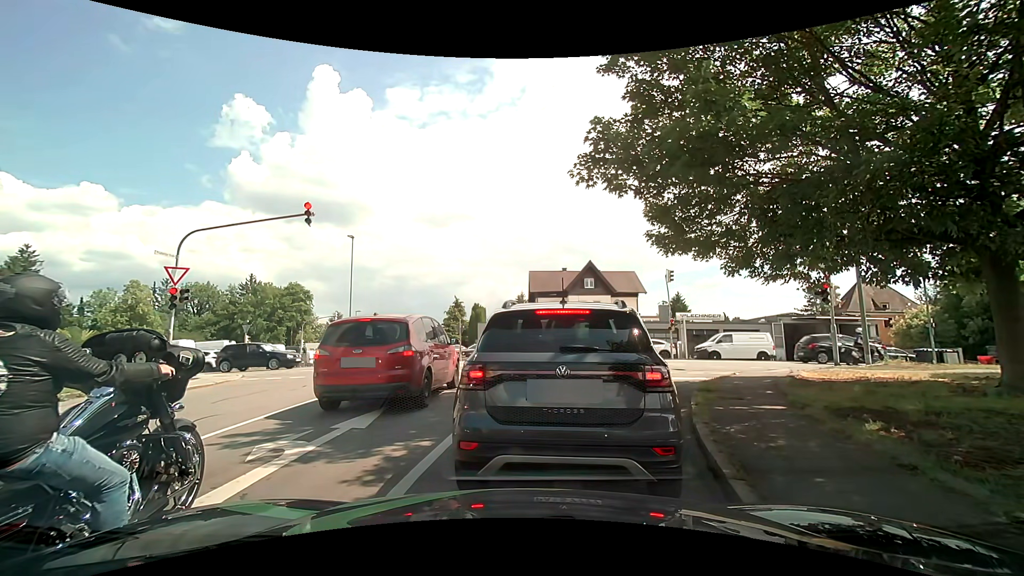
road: residential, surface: asphalt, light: Day
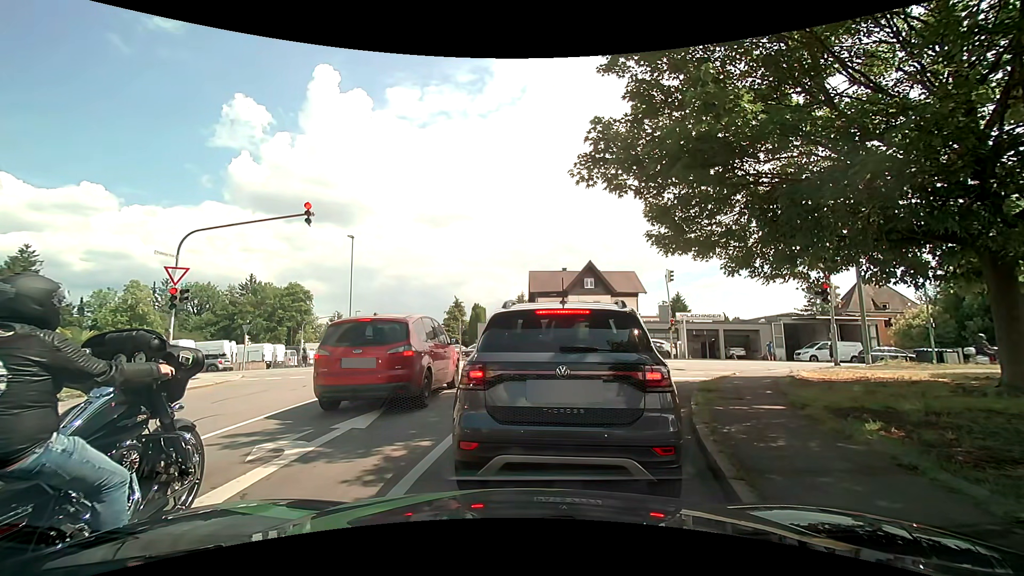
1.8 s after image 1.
(0.0, 0.0) m; 0°
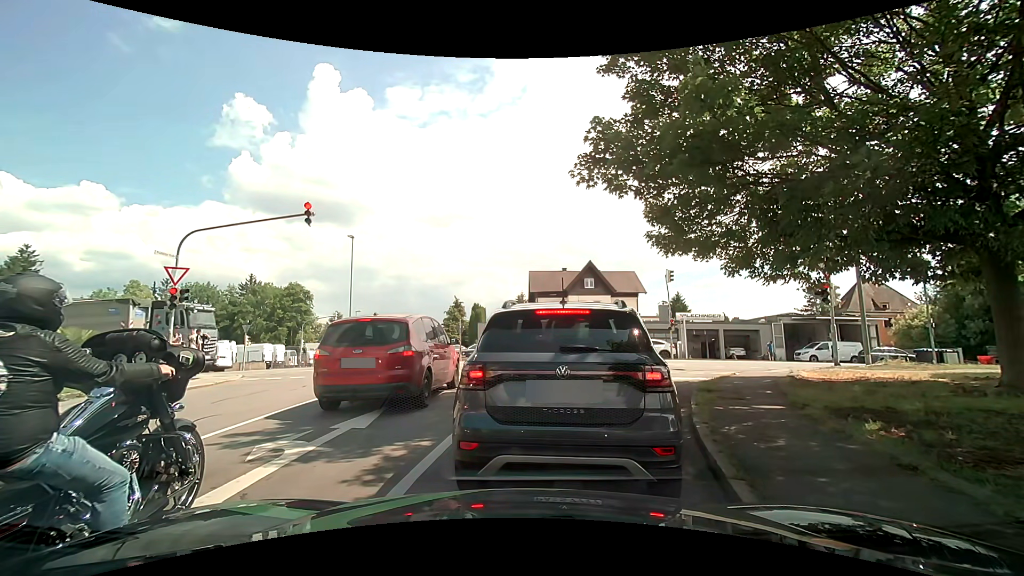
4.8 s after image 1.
(0.0, 0.0) m; 0°
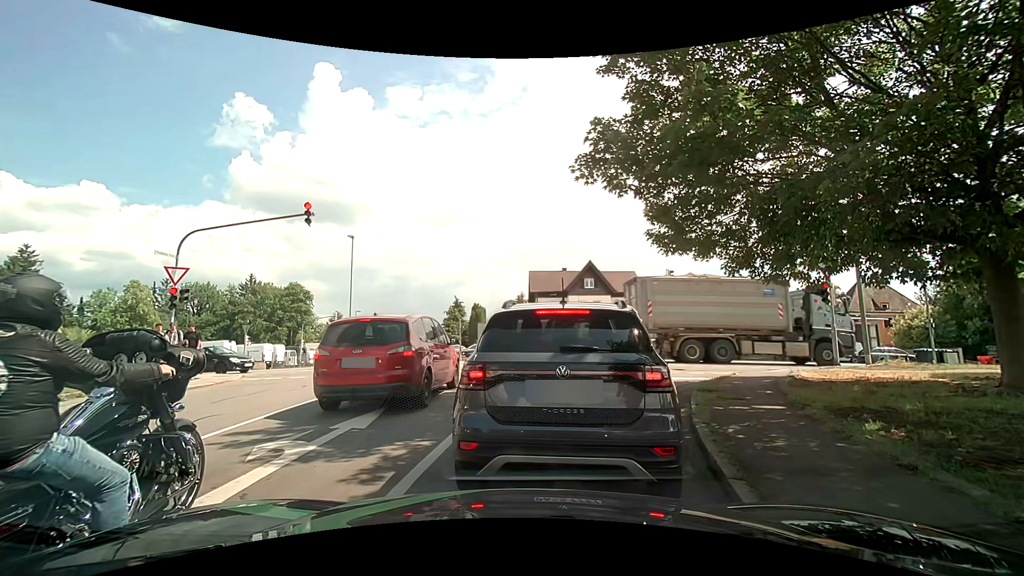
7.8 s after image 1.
(0.0, 0.0) m; 0°
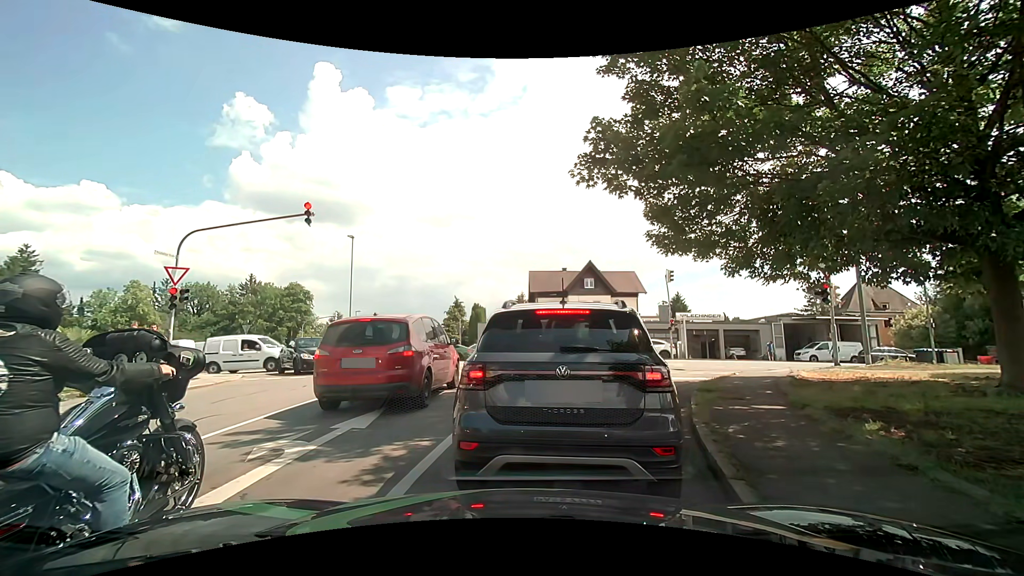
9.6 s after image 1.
(0.0, 0.0) m; 0°
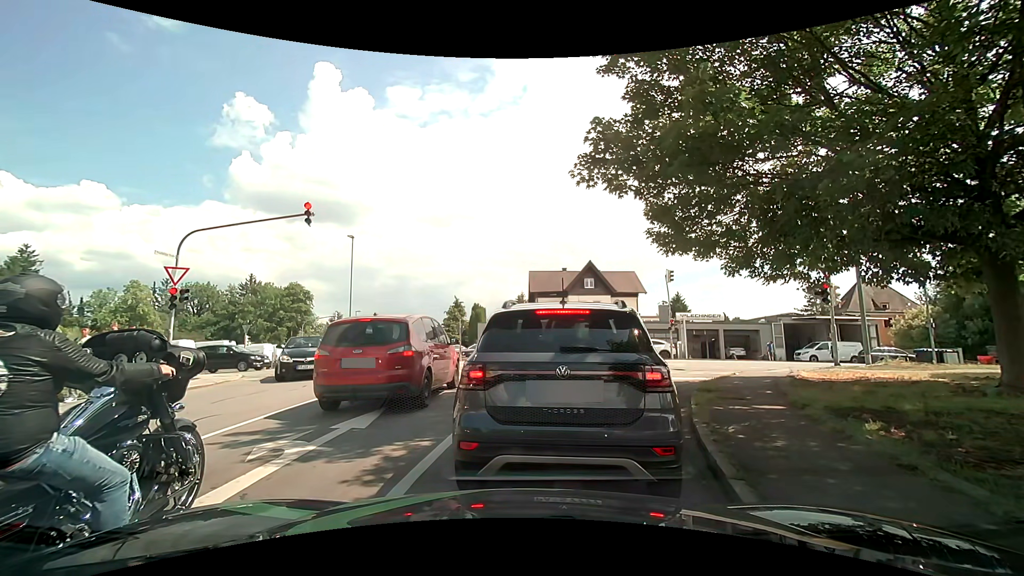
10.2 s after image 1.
(0.0, 0.0) m; 0°
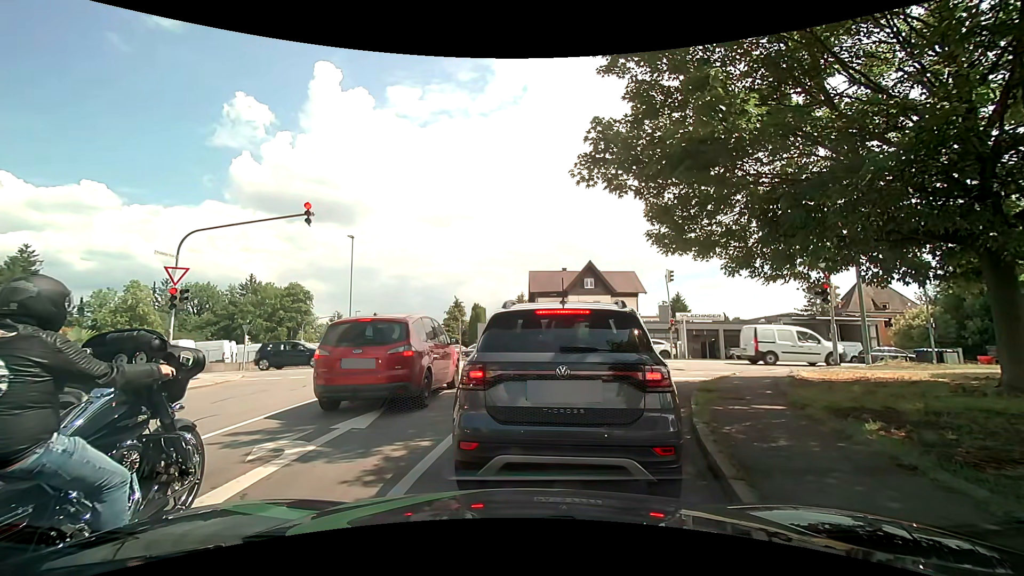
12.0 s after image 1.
(0.0, 0.0) m; 0°
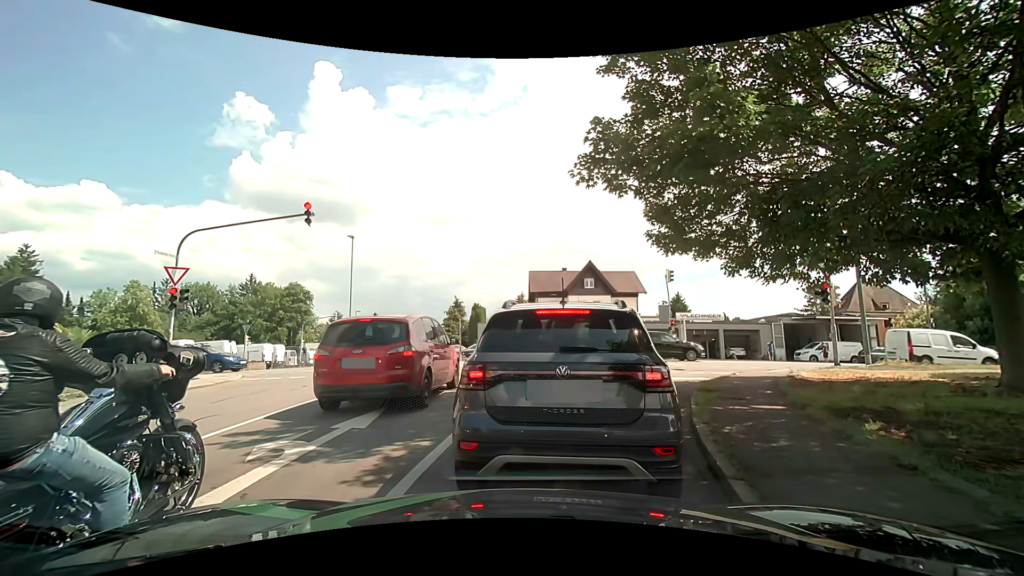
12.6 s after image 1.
(0.0, 0.0) m; 0°
(+1, +10) (+5, +19) (+13, +24) (+23, +24) (+33, +24) (+43, +23) (+53, +22) (+63, +21) (+73, +20) (+83, +20) m
